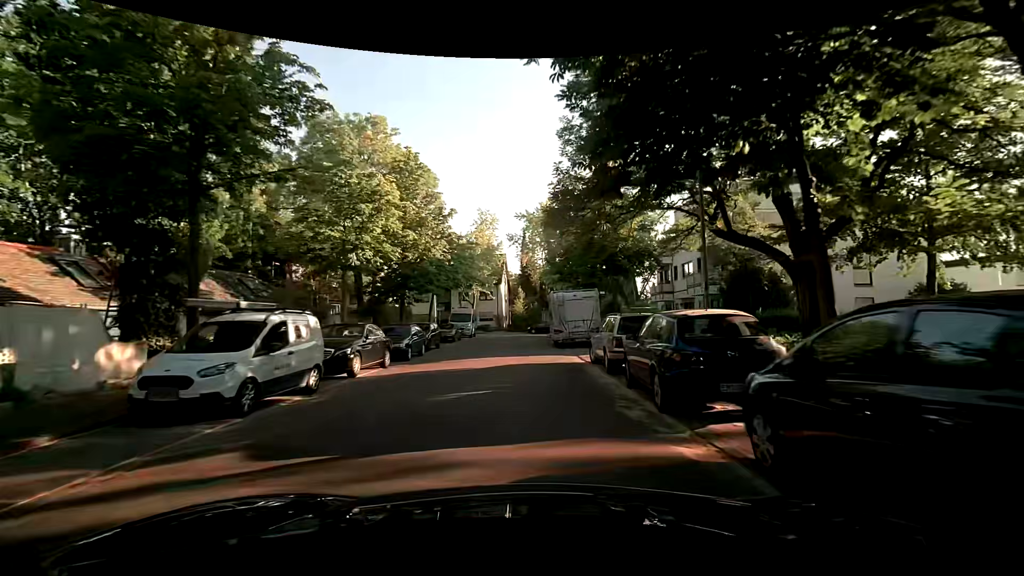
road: residential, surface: asphalt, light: Day
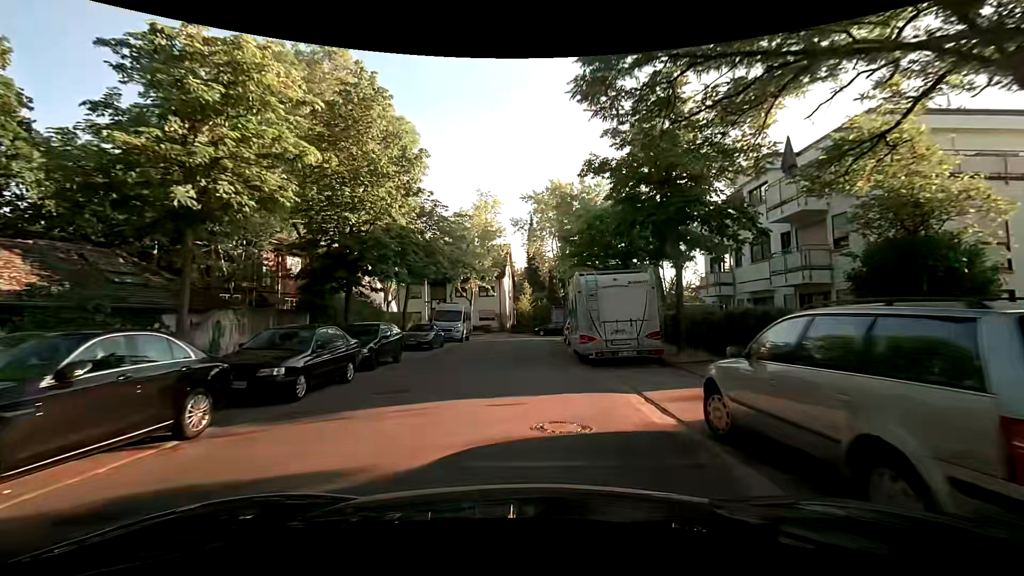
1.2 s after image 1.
(+0.1, +9.6) m; +1°
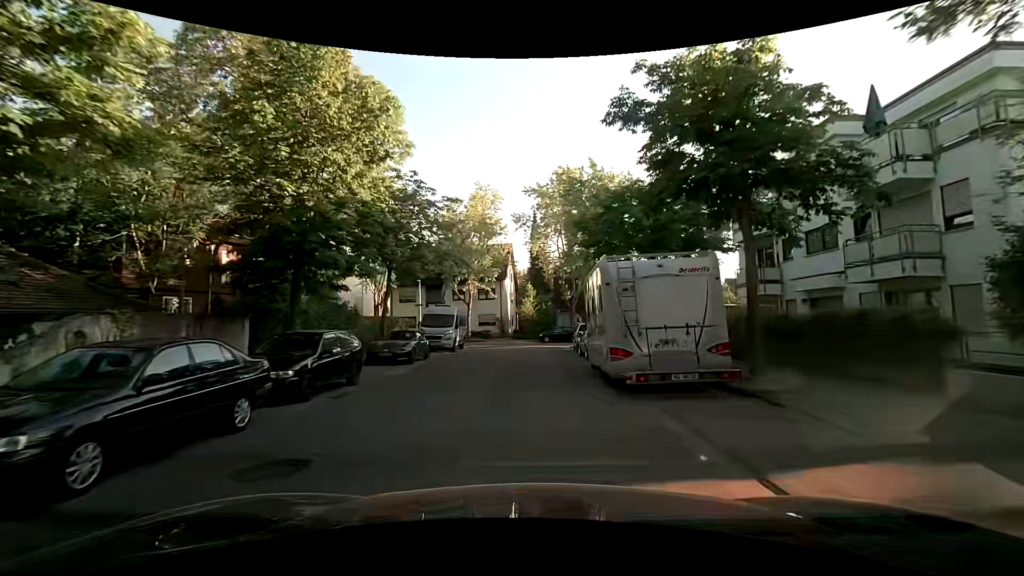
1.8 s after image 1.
(-0.1, +4.7) m; -1°
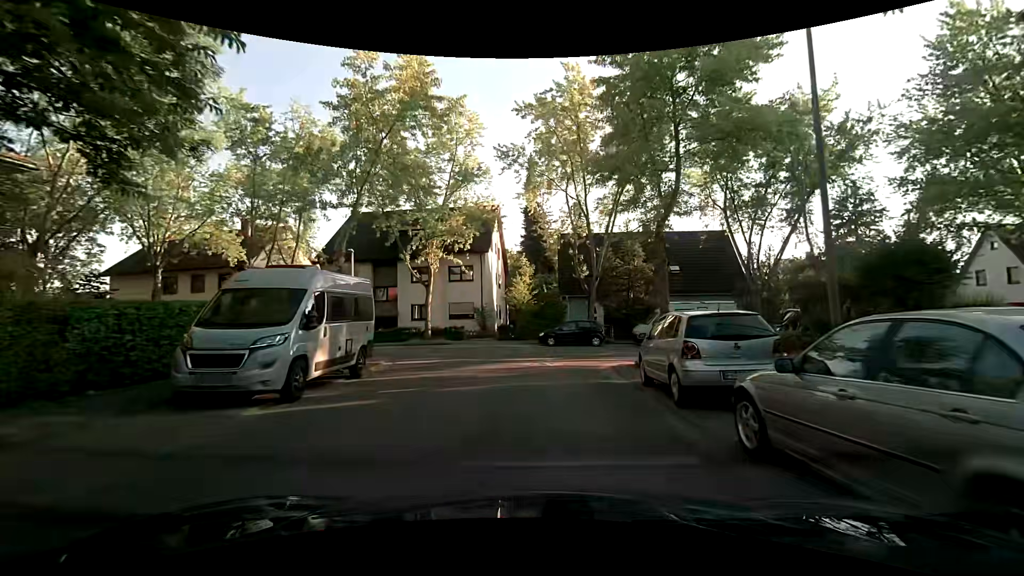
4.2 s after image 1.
(+0.3, +17.8) m; +2°
(0, +10) (+2, +20) (+10, +25) (+20, +26) (+30, +25) (+40, +24) (+50, +23) (+60, +23) (+70, +23) (+80, +22) m
